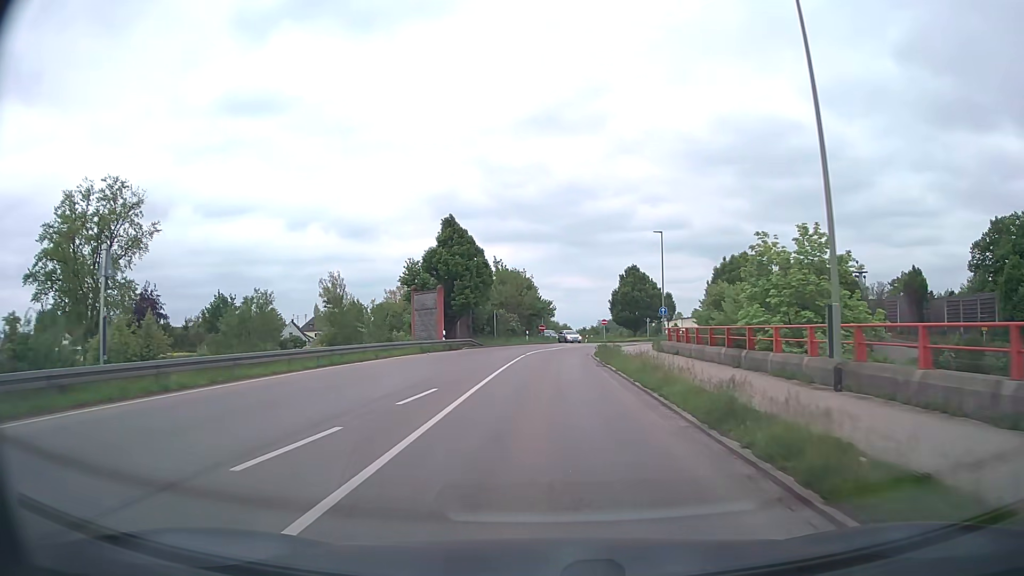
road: secondary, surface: asphalt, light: Day
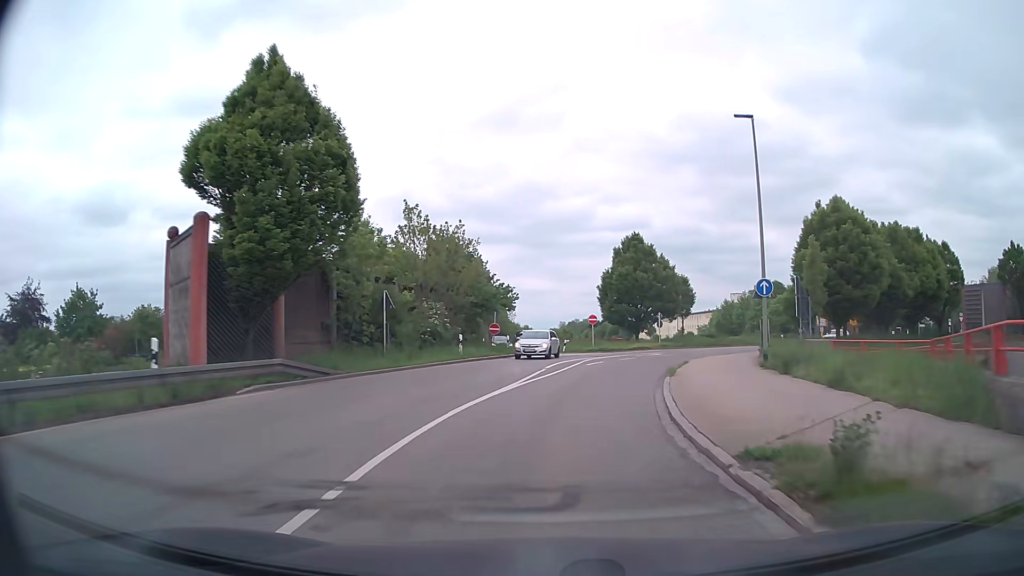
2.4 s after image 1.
(+0.2, +29.6) m; +3°
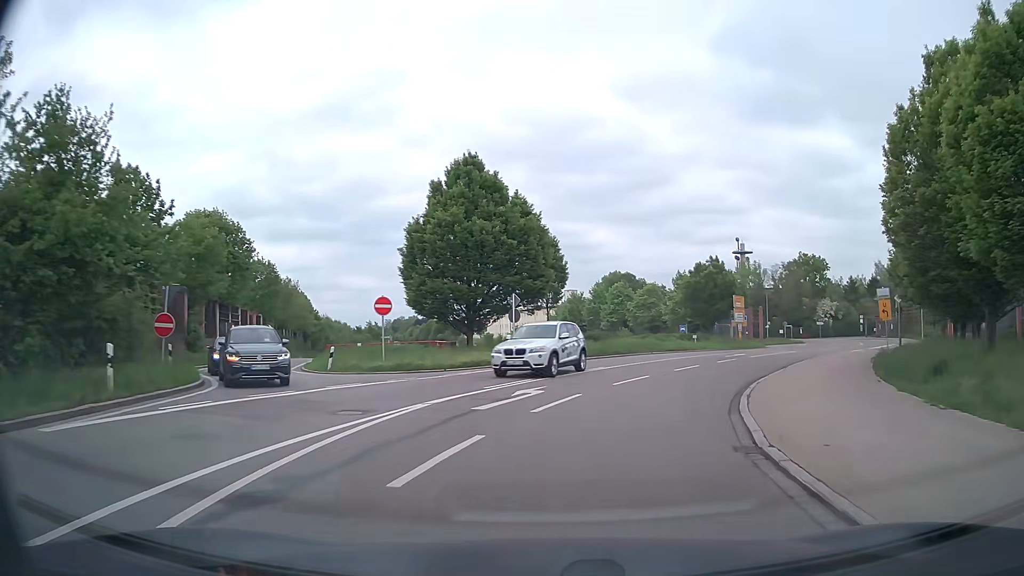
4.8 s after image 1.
(+2.9, +25.9) m; +15°
(+1, +10) (+2, +20) (+6, +29) (+11, +38) (+17, +46) (+21, +55) (+21, +65) (+18, +75) (+15, +84) (+12, +94) m
